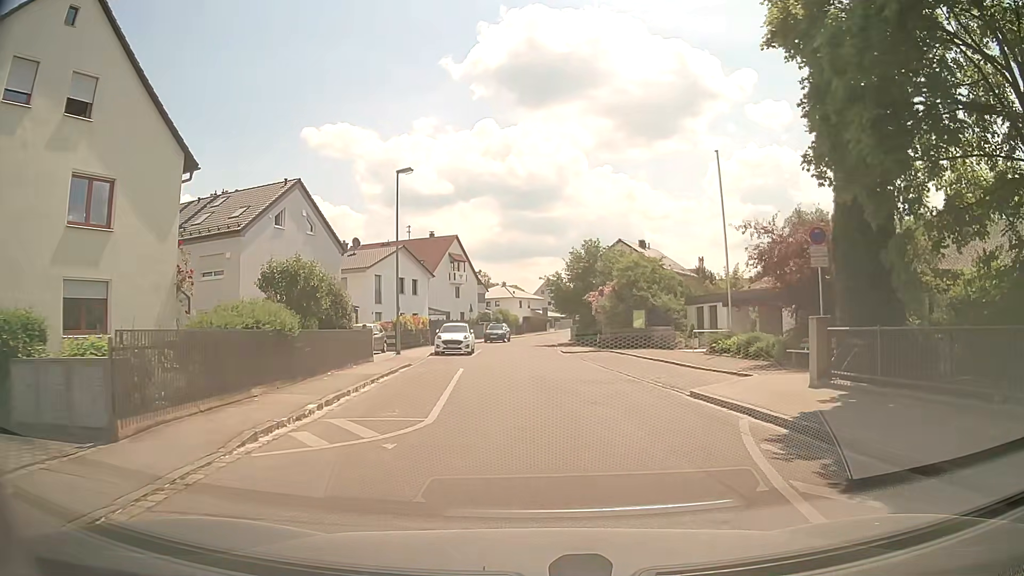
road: residential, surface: asphalt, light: Day
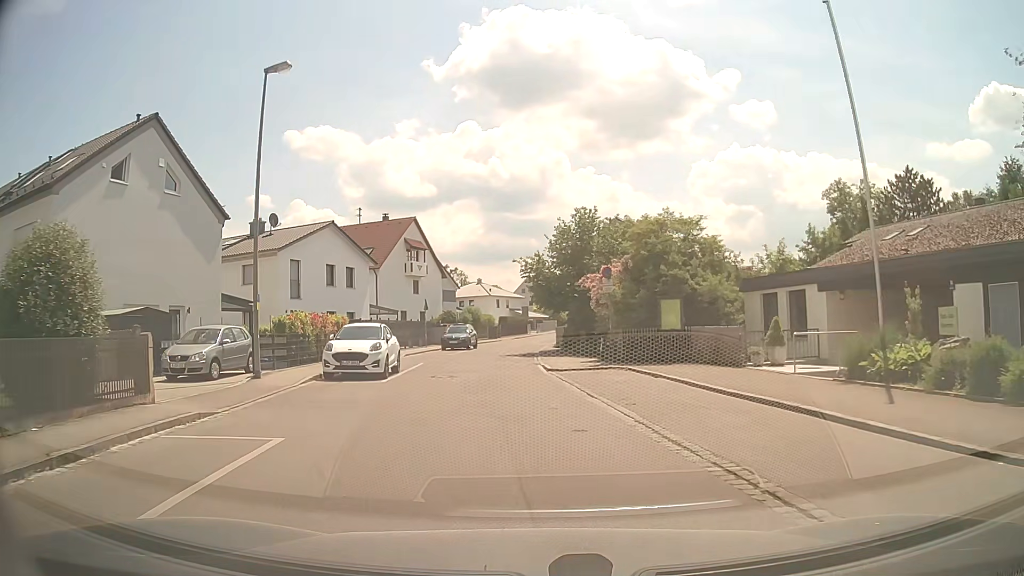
(+0.6, +14.1) m; +2°
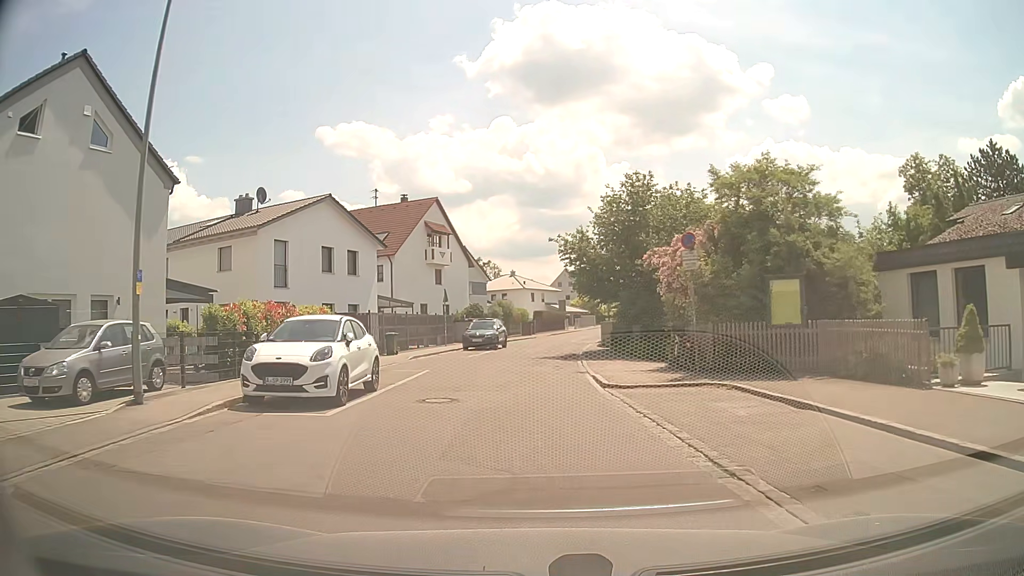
(-0.2, +7.4) m; -3°
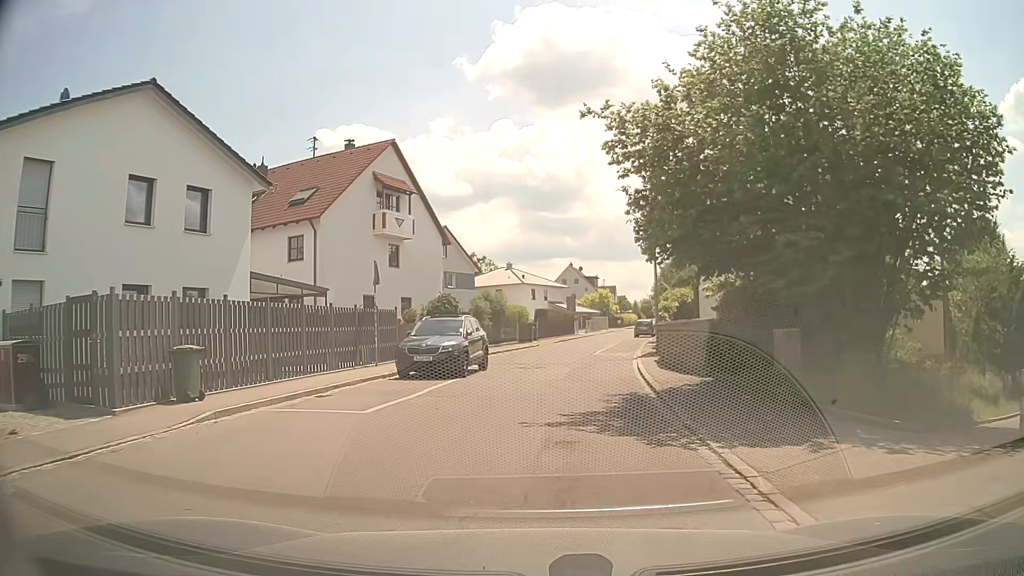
(-0.3, +17.7) m; 0°
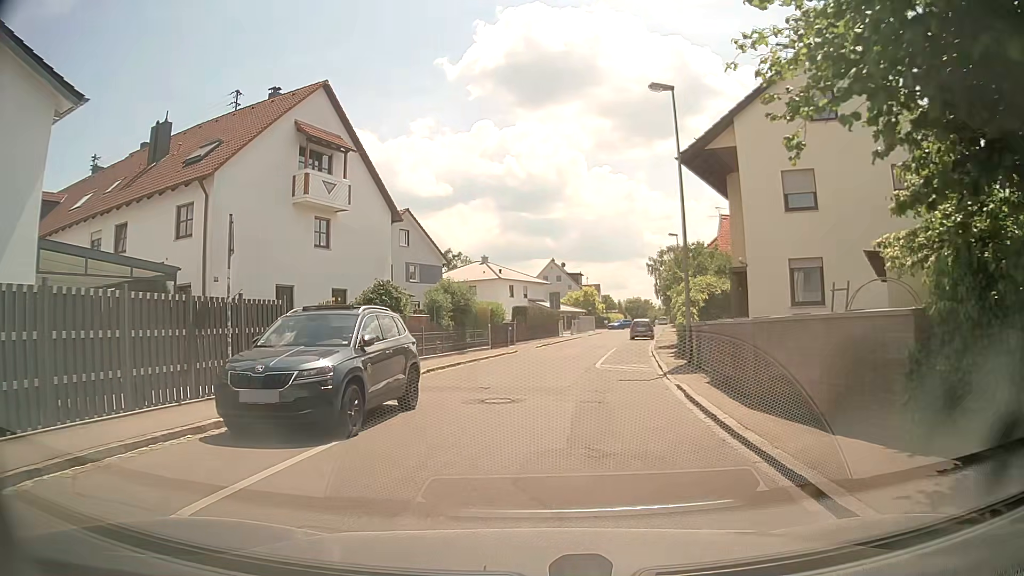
(+0.1, +9.3) m; +1°
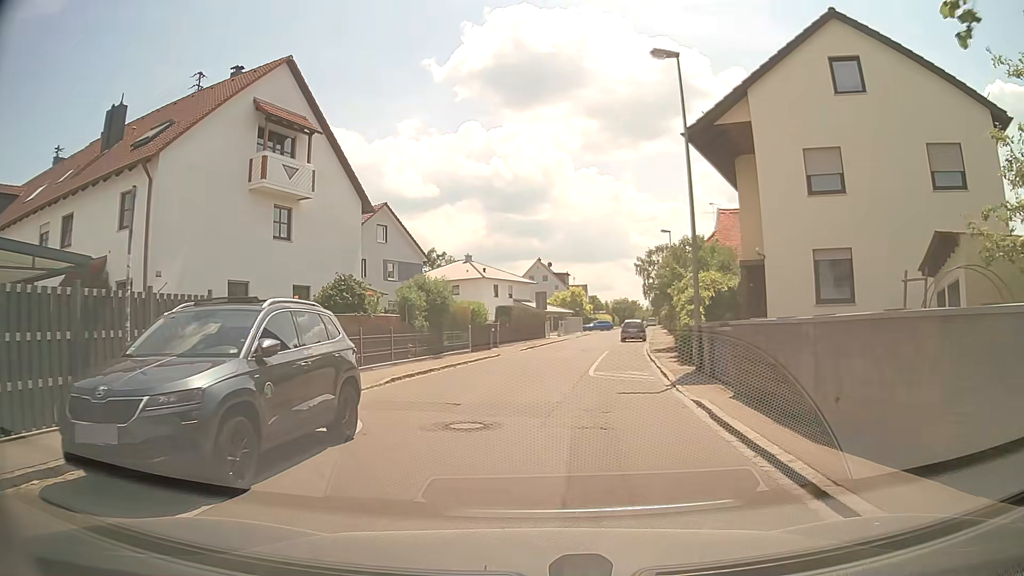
(+0.1, +2.9) m; +3°
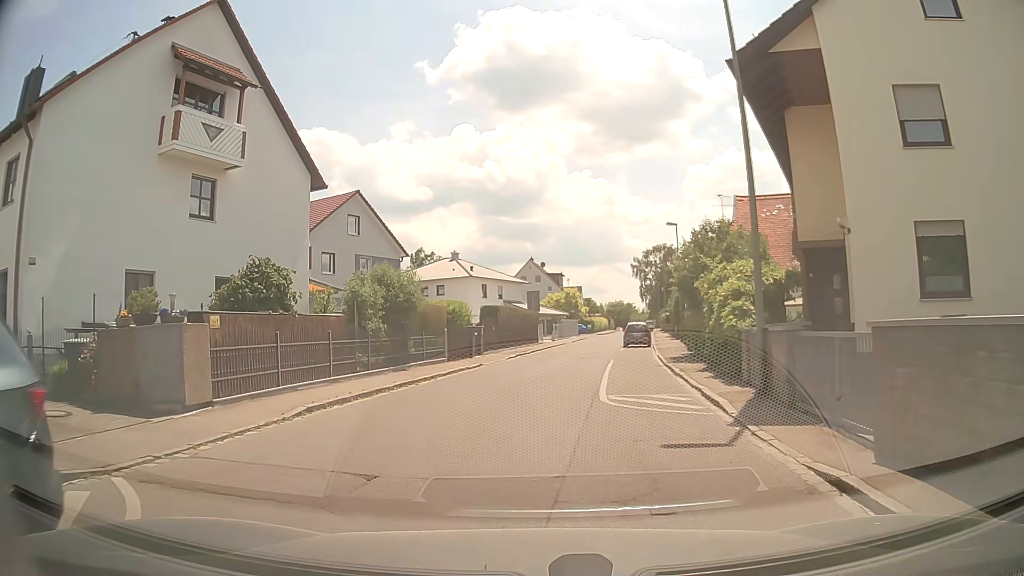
(0.0, +5.6) m; 0°
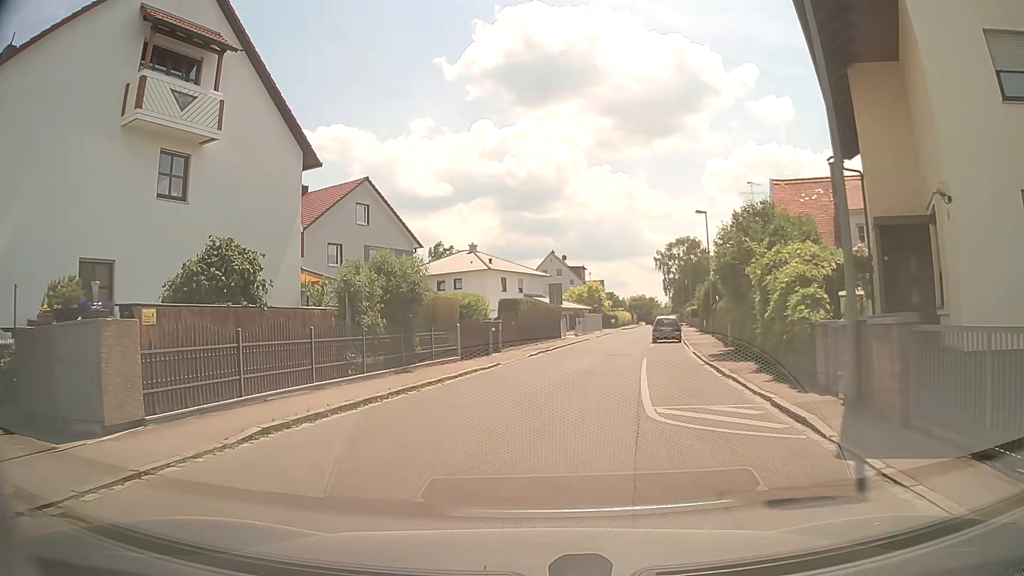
(0.0, +2.8) m; -2°
(0, +10) (+1, +20) (+2, +30) (+4, +40) (+8, +49) (+9, +59) (+12, +68) (+15, +78) (+17, +87) (+19, +97) m
